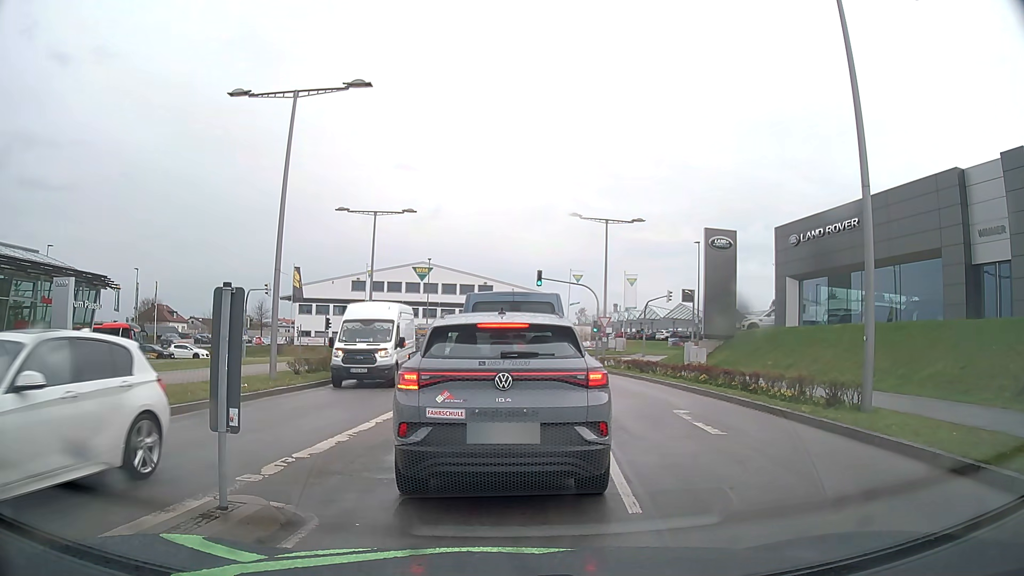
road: secondary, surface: asphalt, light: Day
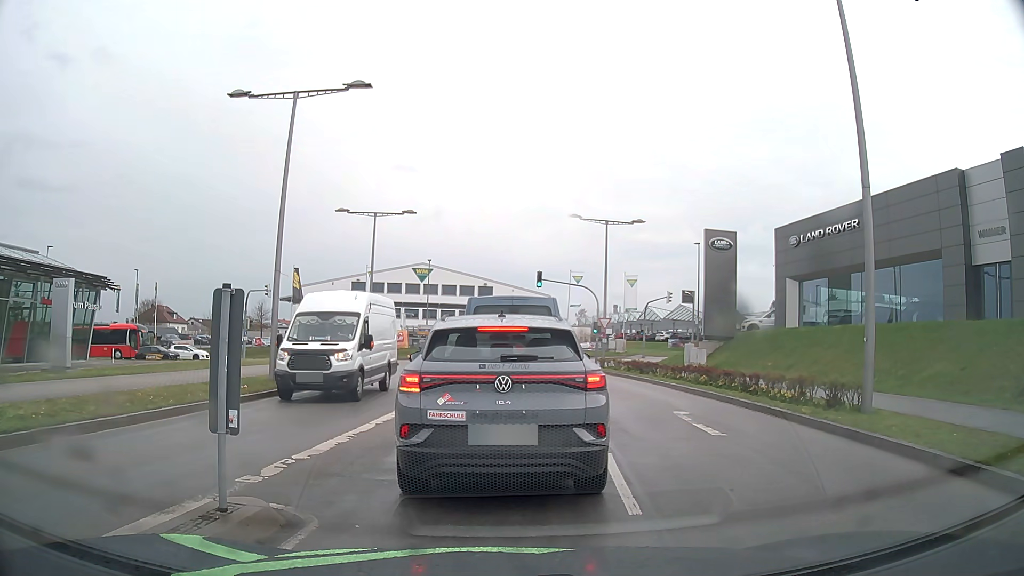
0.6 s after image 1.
(0.0, +0.1) m; 0°
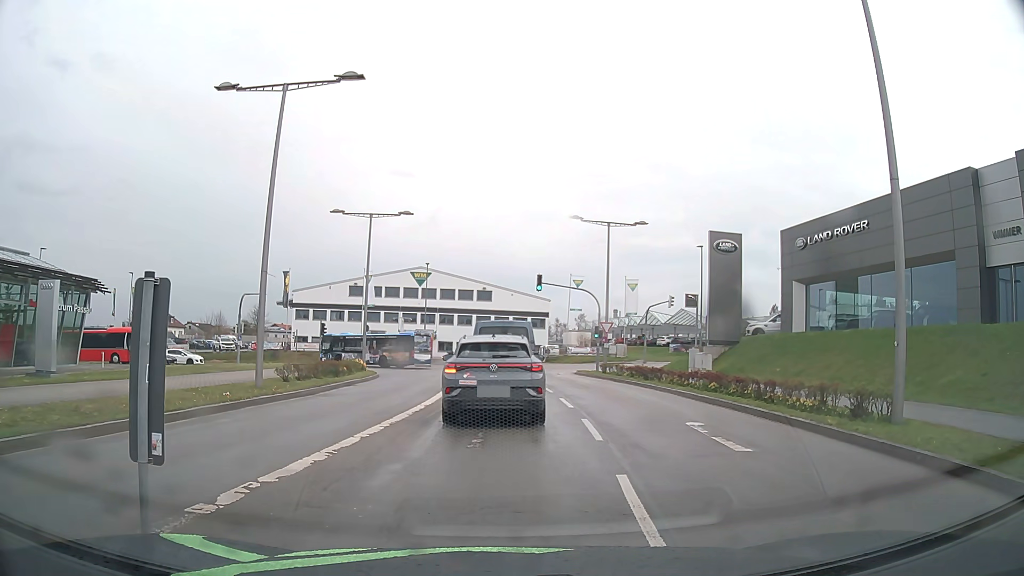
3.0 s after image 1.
(0.0, +1.3) m; -1°
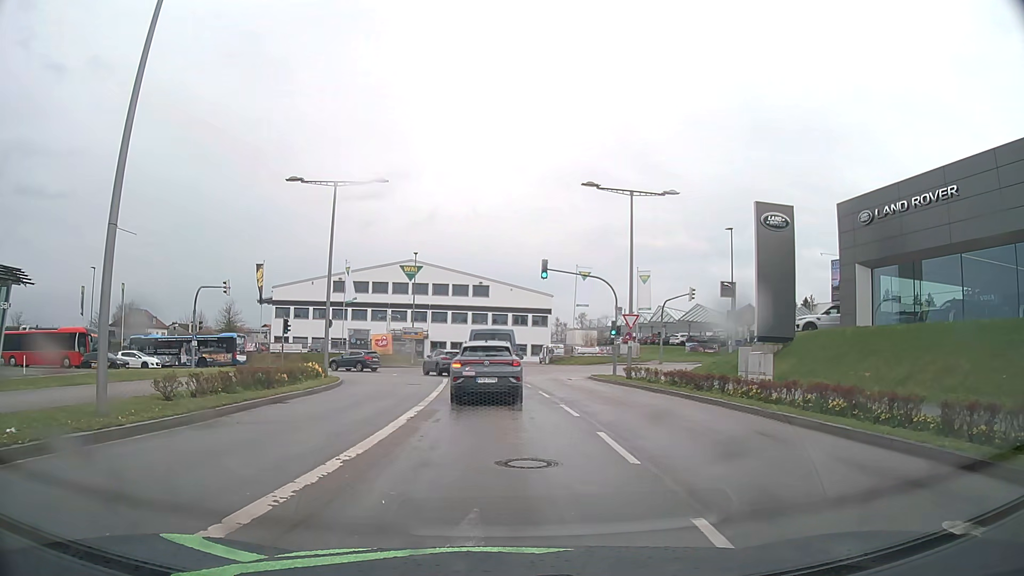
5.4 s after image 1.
(0.0, +8.6) m; 0°
(0, +10) (0, +20) (-1, +30) (-2, +40) (-4, +50) (-11, +57) (-20, +59) (-30, +58) (-40, +58) (-50, +57) m
